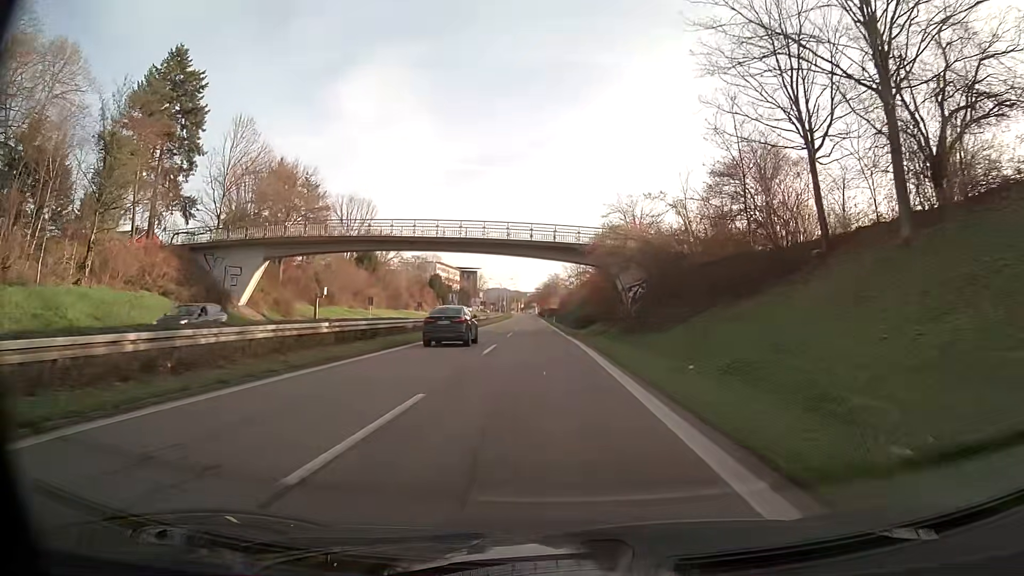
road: trunk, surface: asphalt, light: Day
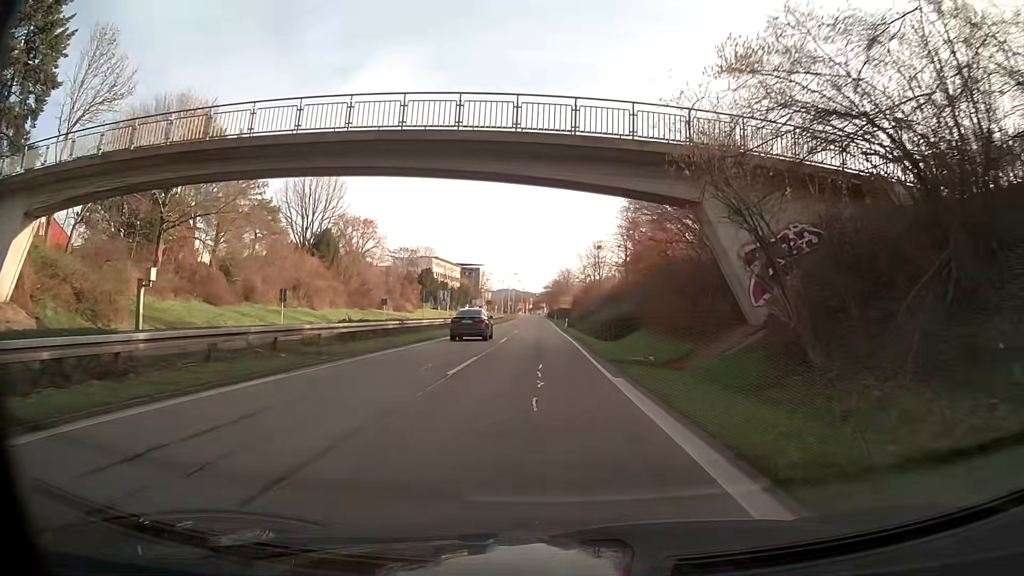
(-0.2, +26.0) m; -1°
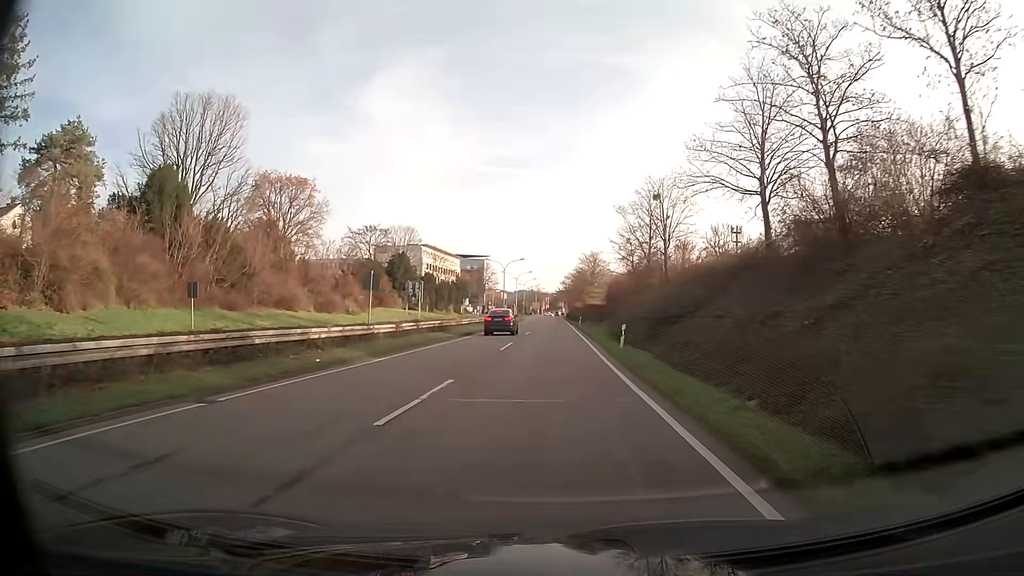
(-0.6, +43.3) m; -1°
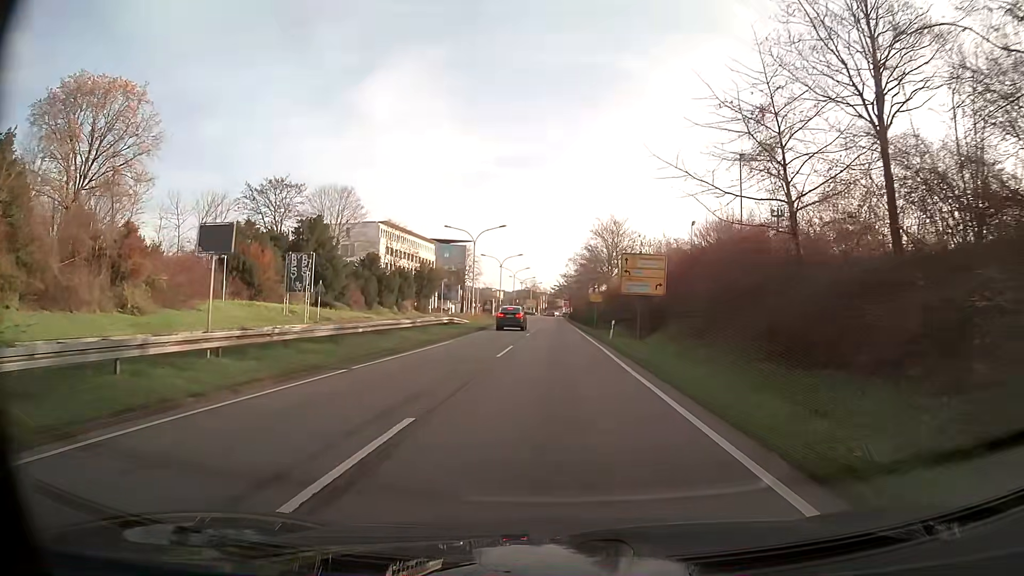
(0.0, +41.6) m; 0°
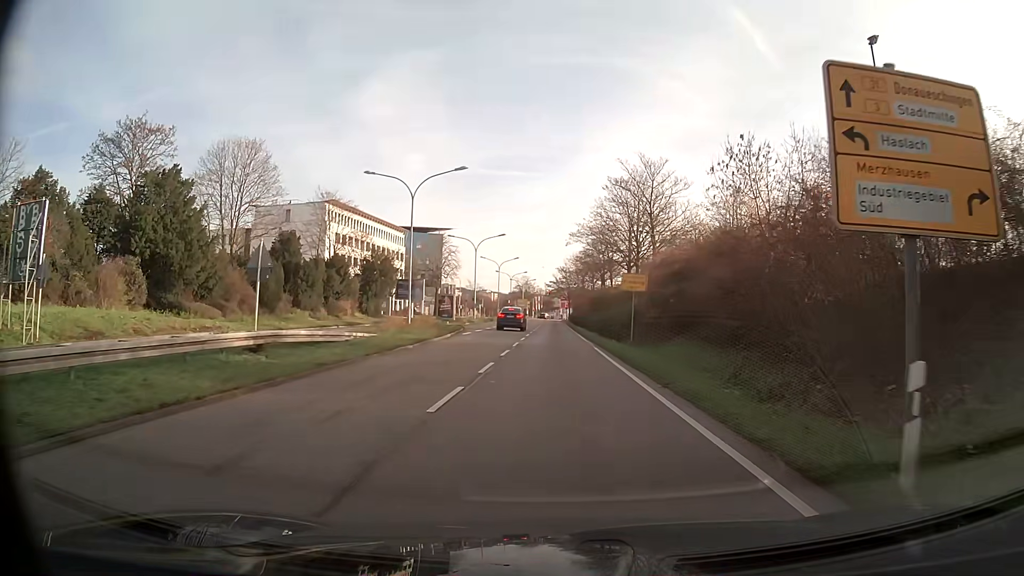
(+0.1, +29.2) m; 0°
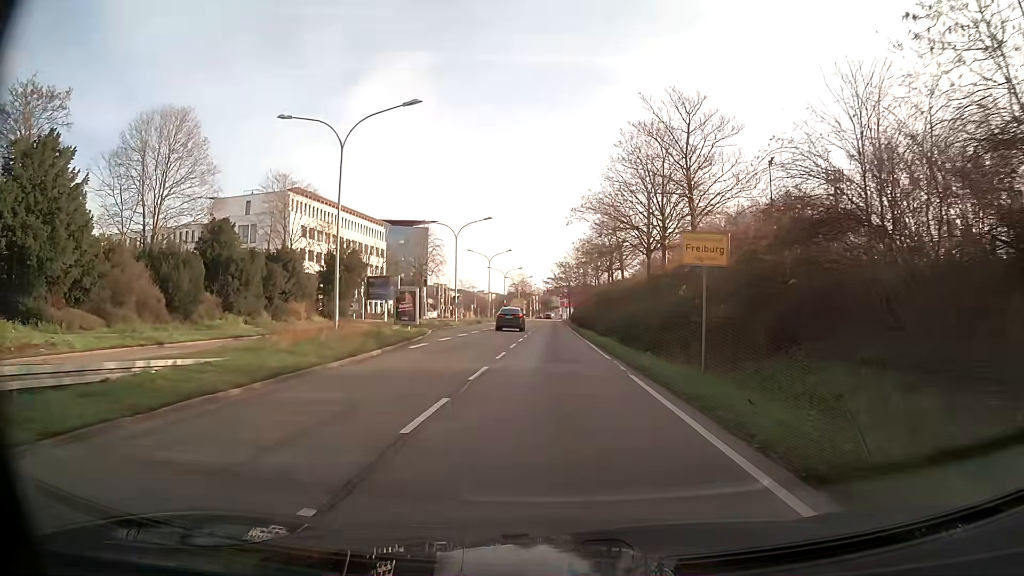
(0.0, +13.7) m; 0°
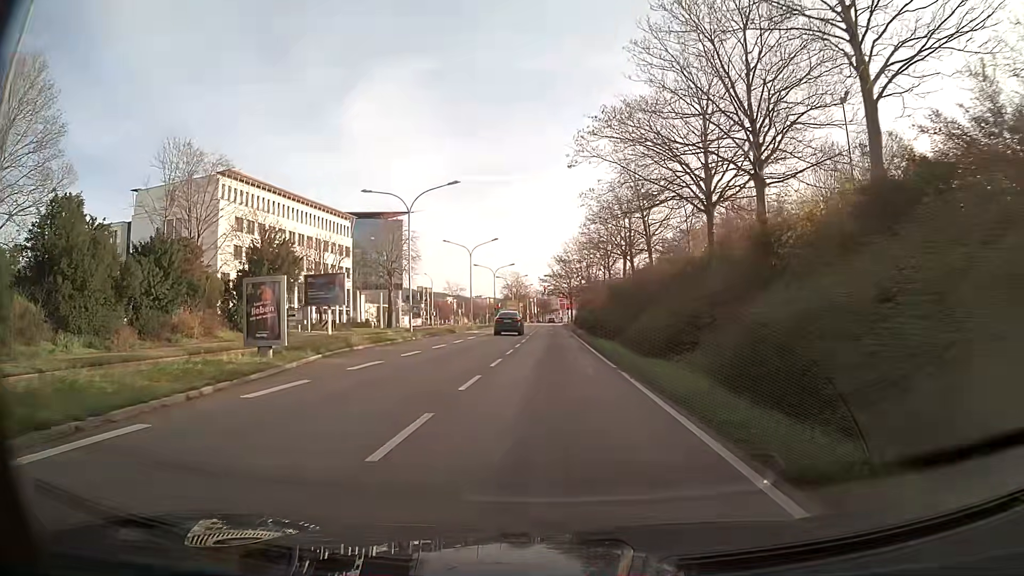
(0.0, +19.3) m; 0°
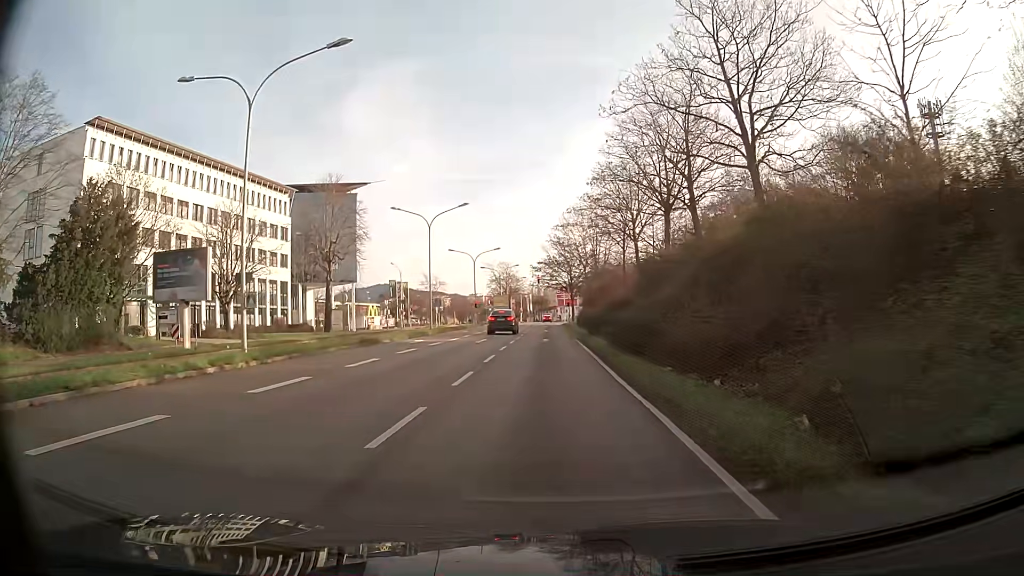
(0.0, +23.5) m; 0°
